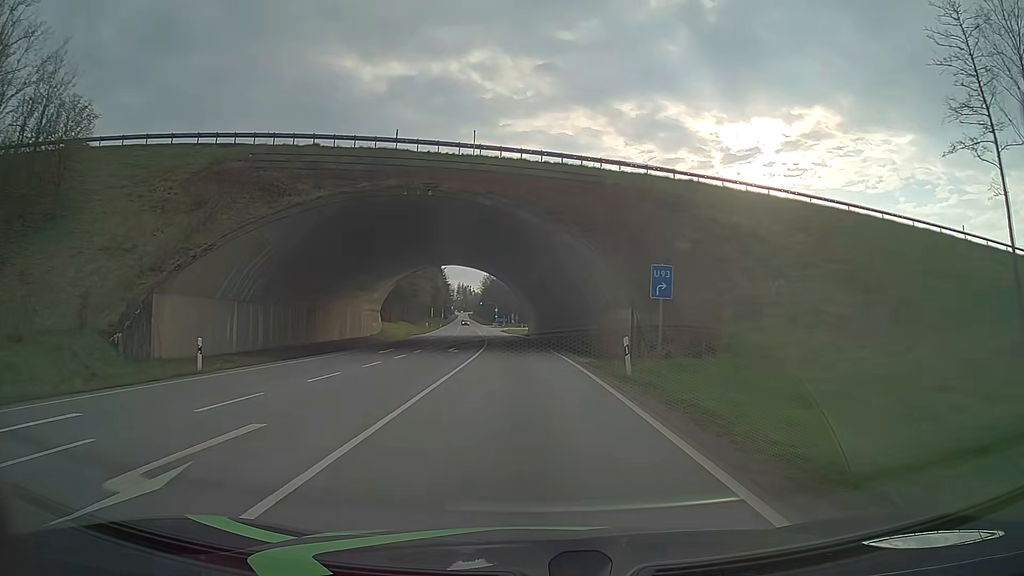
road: primary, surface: asphalt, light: Day
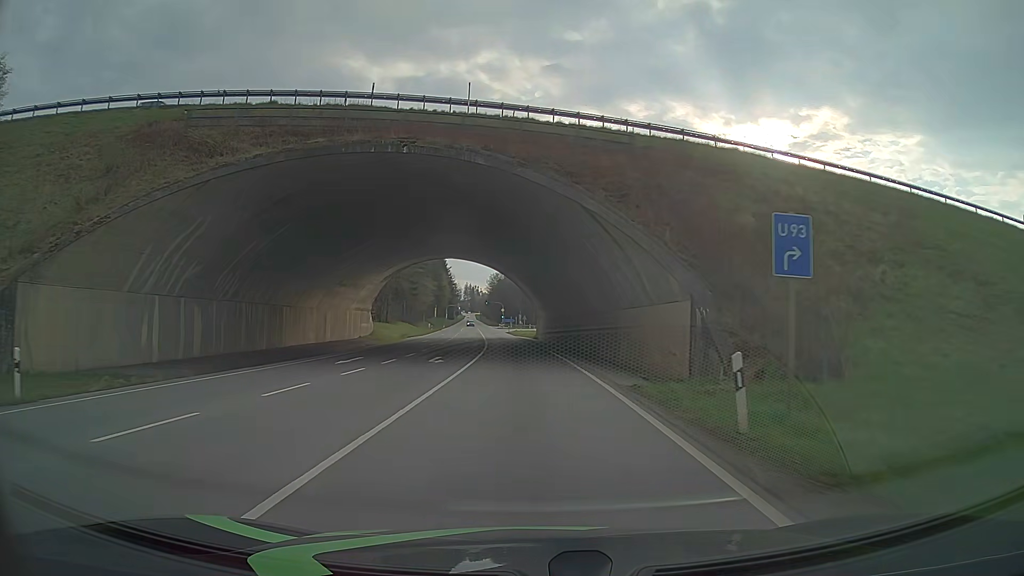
(0.0, +9.1) m; 0°
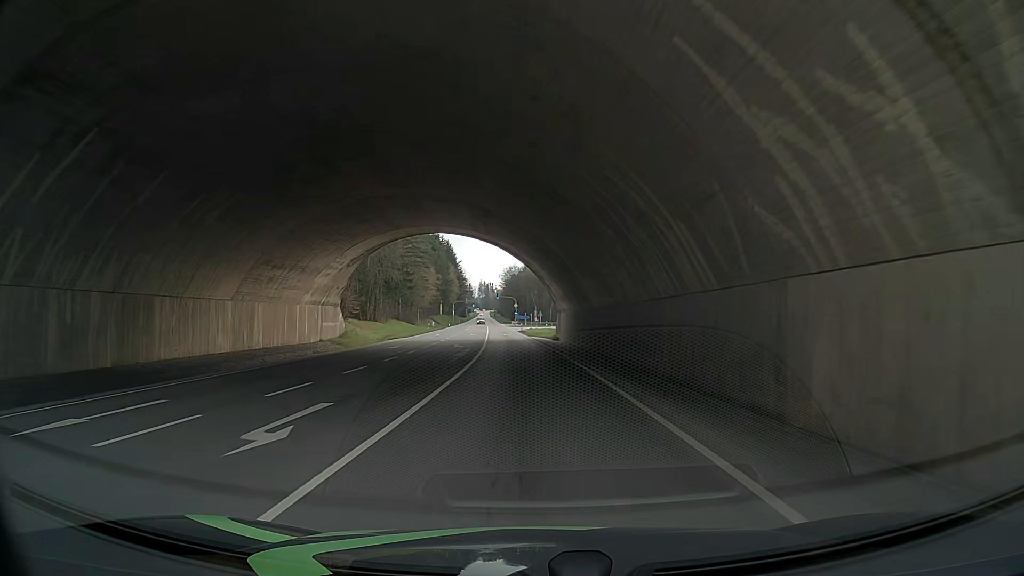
(-0.3, +18.2) m; -2°
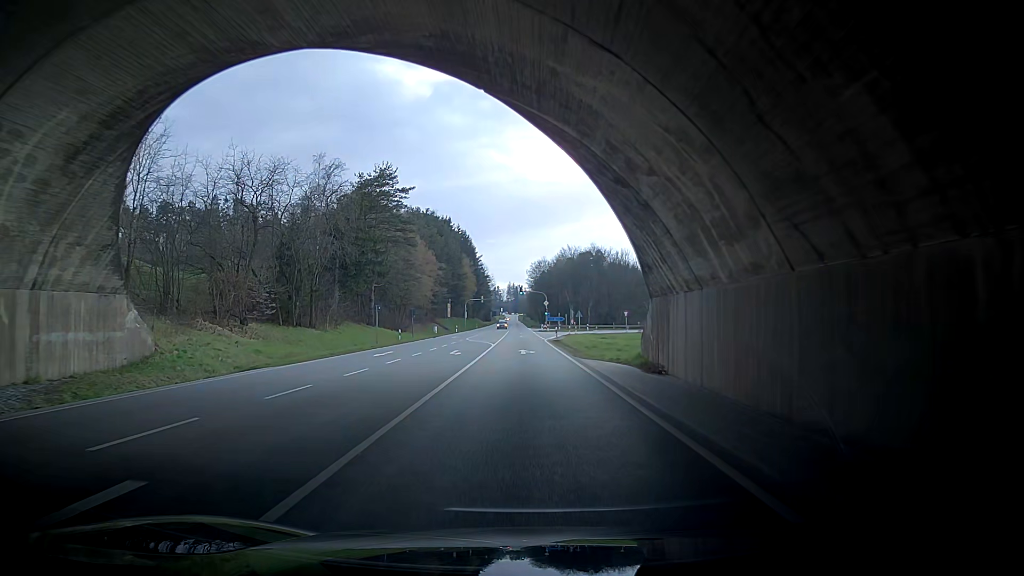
(-1.9, +36.4) m; -2°
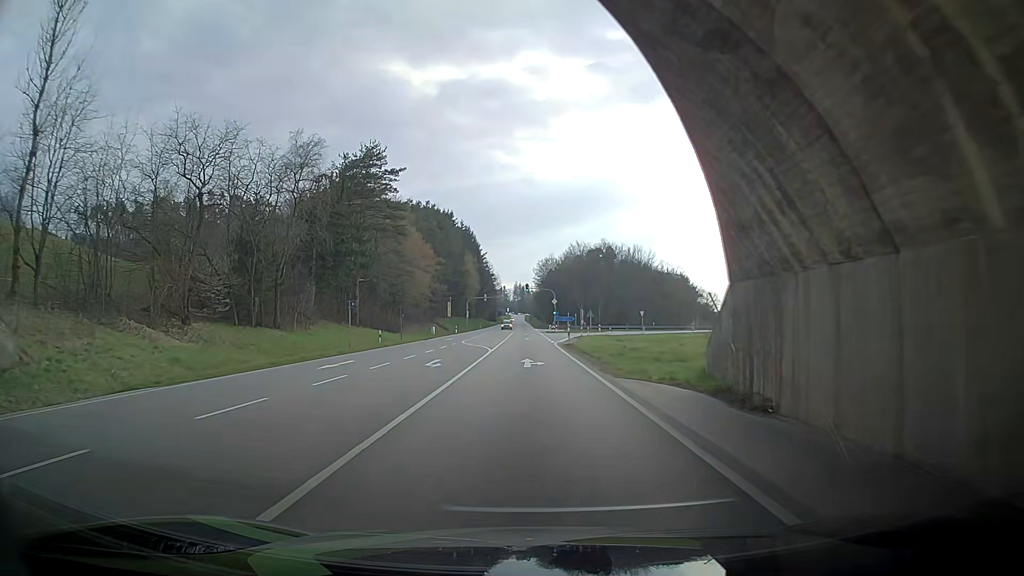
(+0.1, +9.1) m; -1°
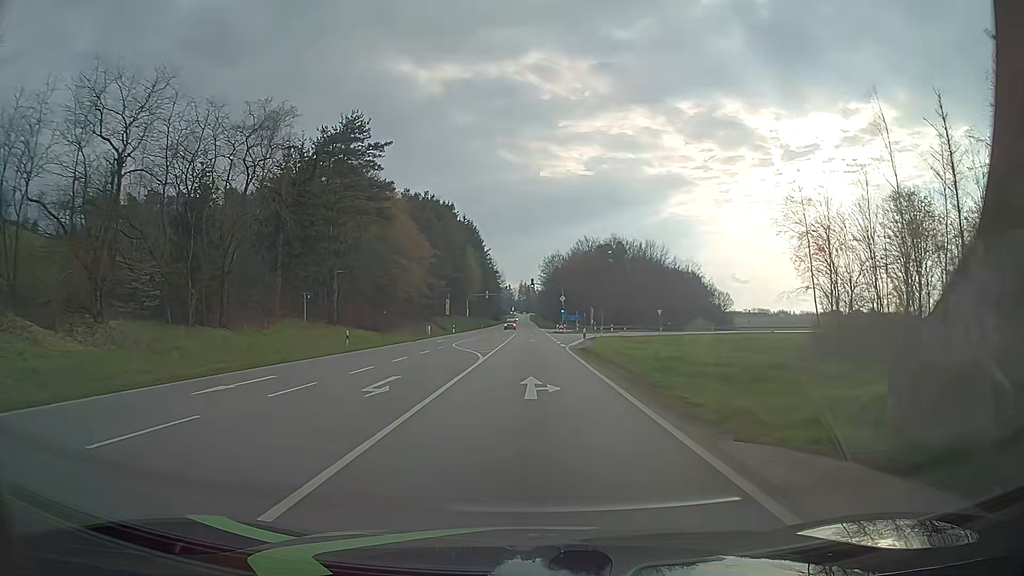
(-0.1, +9.1) m; 0°
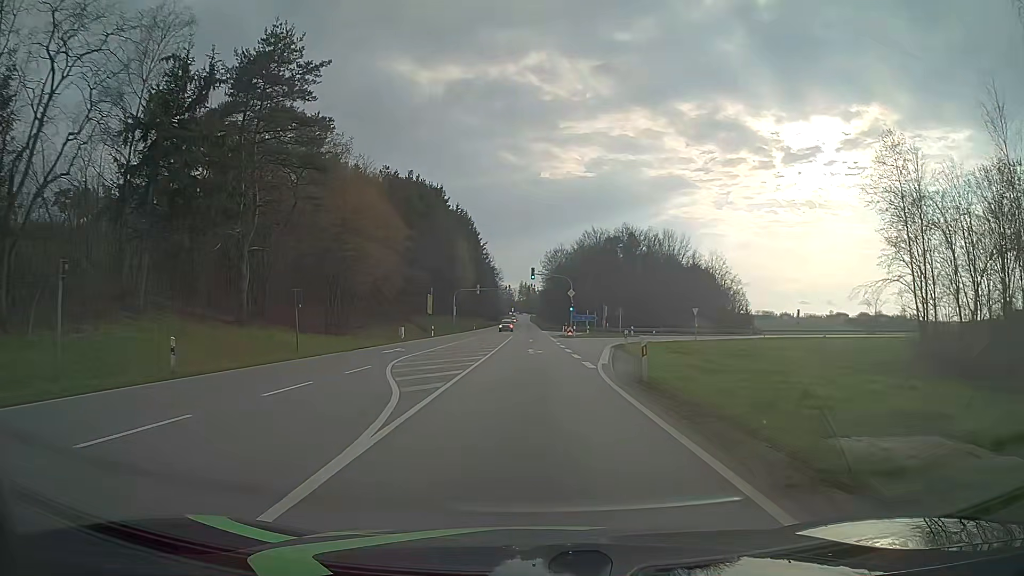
(-0.1, +18.2) m; -1°
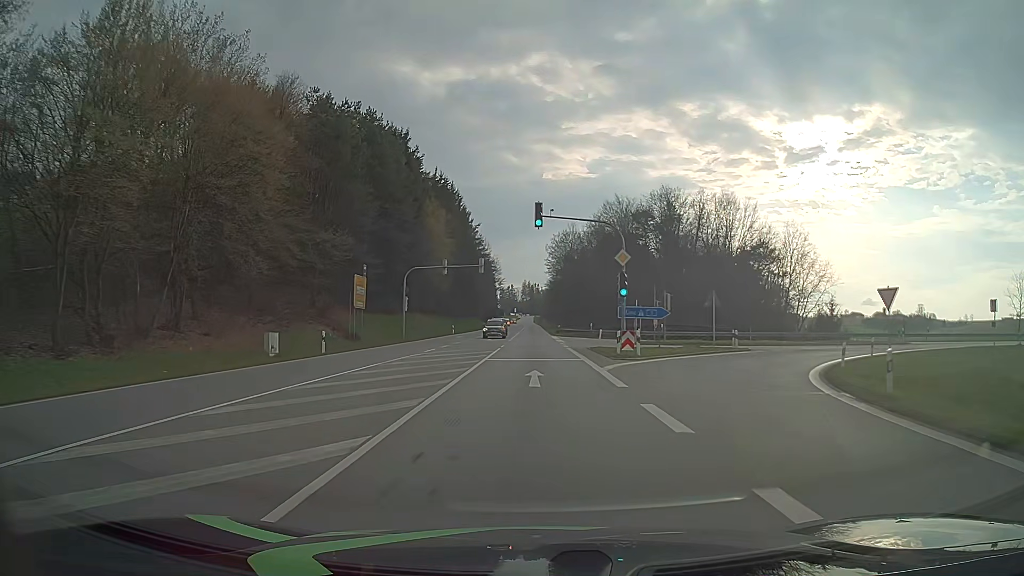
(0.0, +36.5) m; 0°
(0, +10) (0, +20) (0, +30) (0, +40) (0, +50) (0, +60) (0, +70) (0, +80) (0, +90) (0, +100) m
